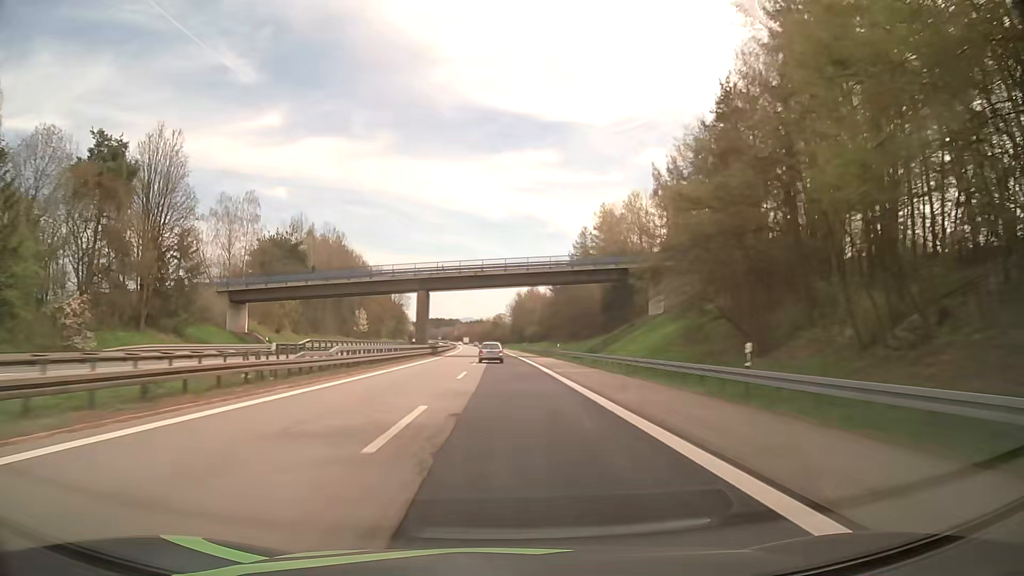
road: motorway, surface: asphalt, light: Day
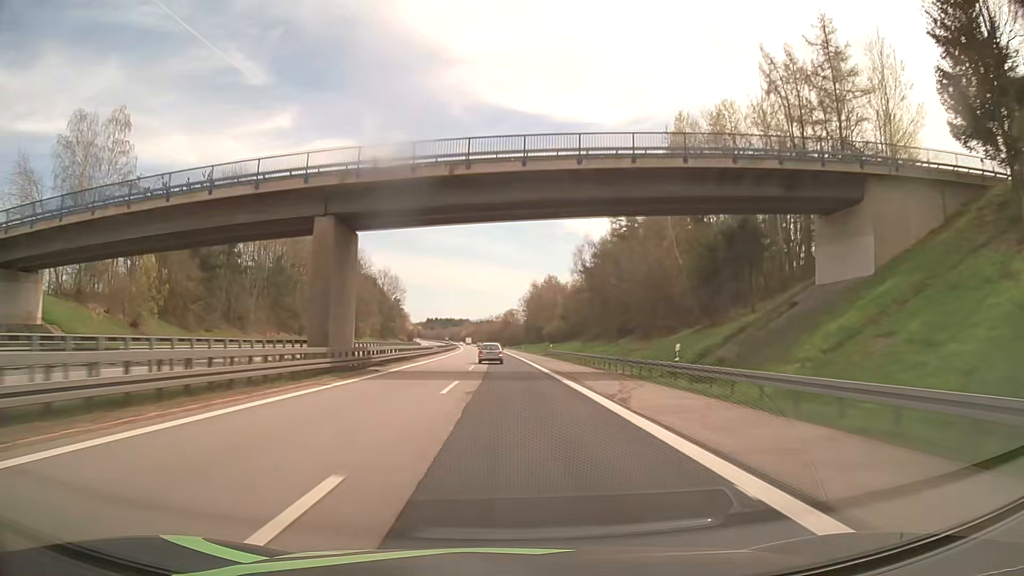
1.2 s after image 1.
(-0.3, +42.9) m; -1°
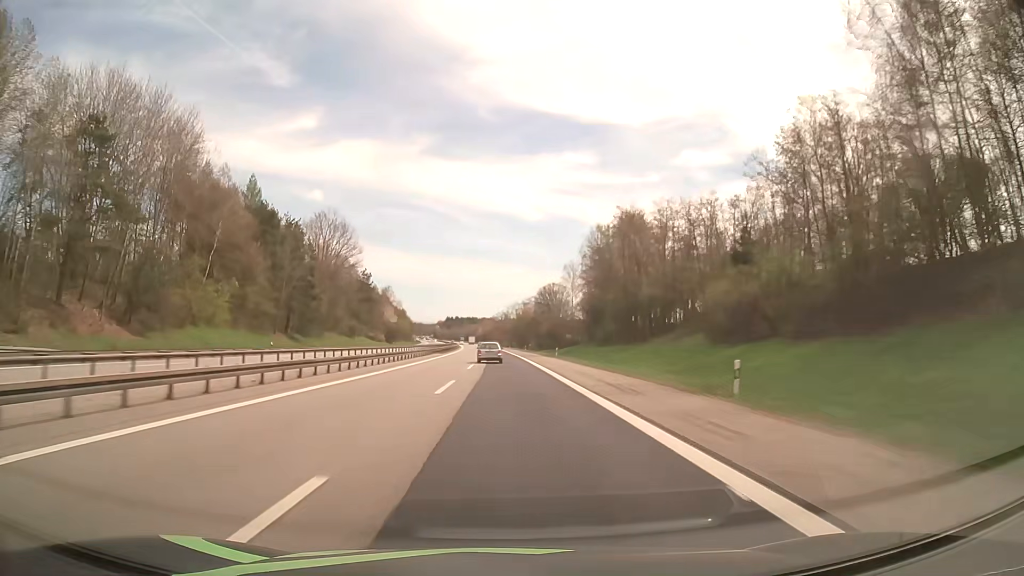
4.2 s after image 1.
(-1.8, +106.2) m; -2°
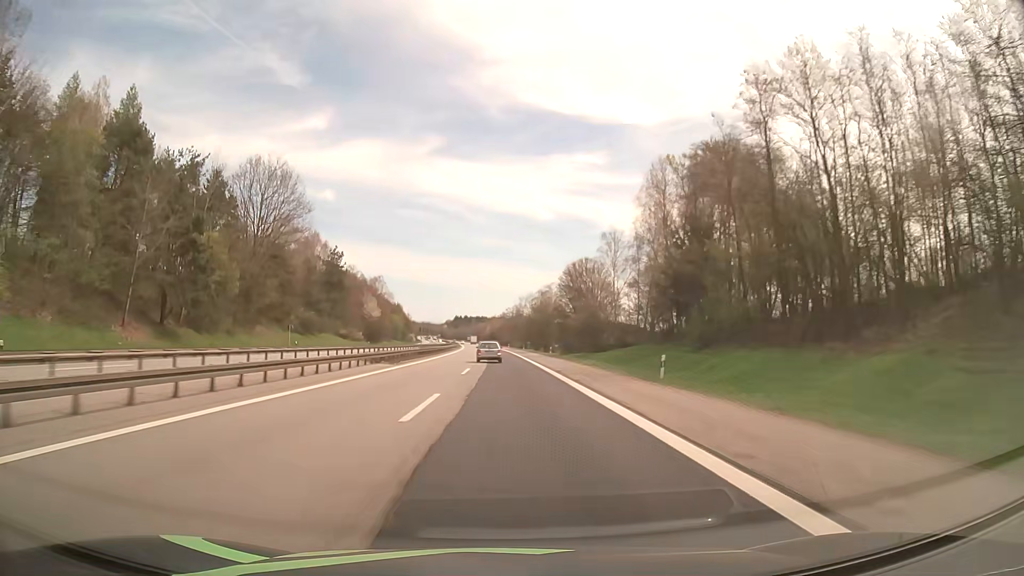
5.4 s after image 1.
(-0.4, +41.9) m; -1°
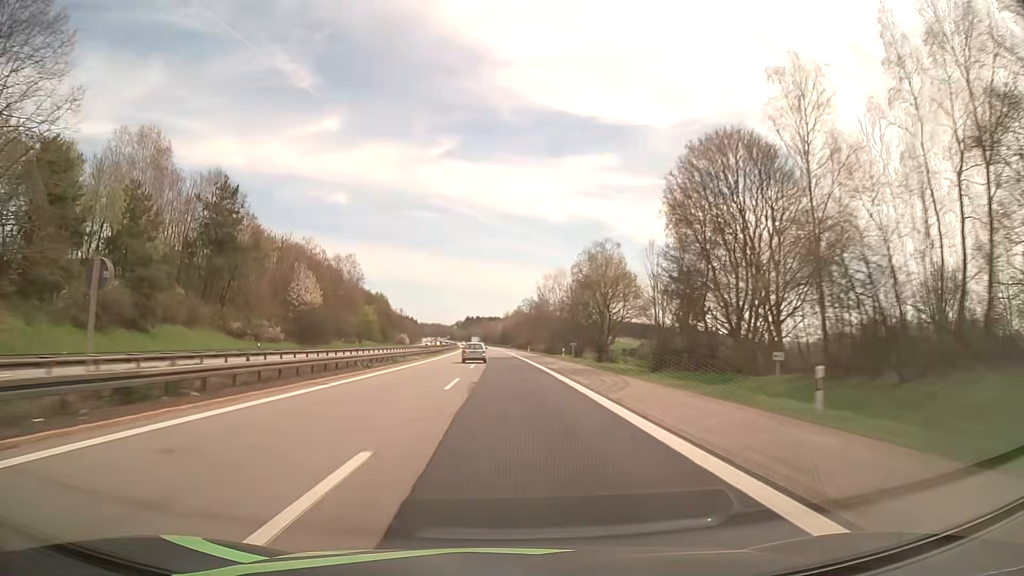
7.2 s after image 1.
(-0.7, +62.4) m; -1°
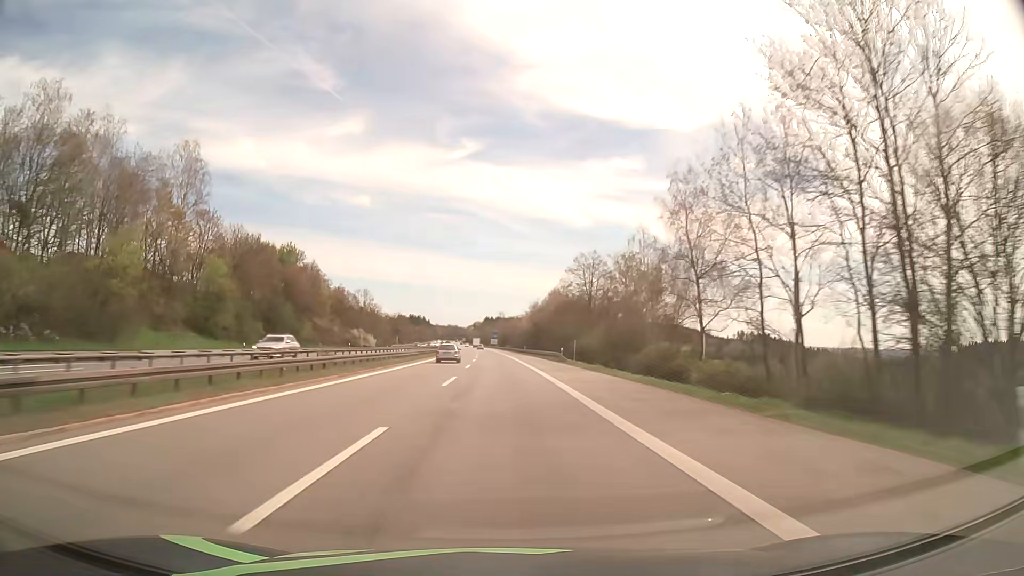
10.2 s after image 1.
(-1.7, +103.4) m; -2°
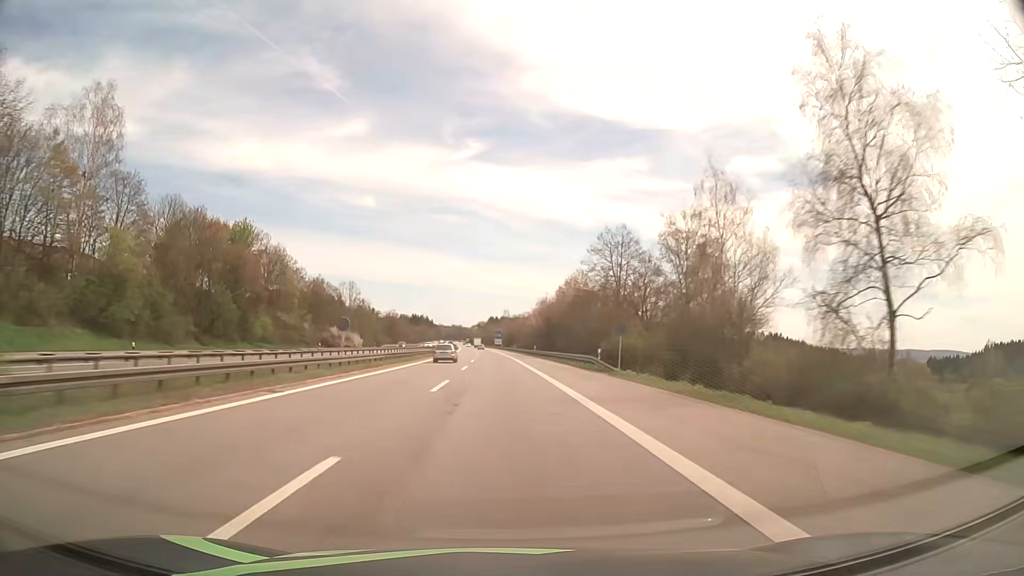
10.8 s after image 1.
(-0.1, +20.7) m; 0°
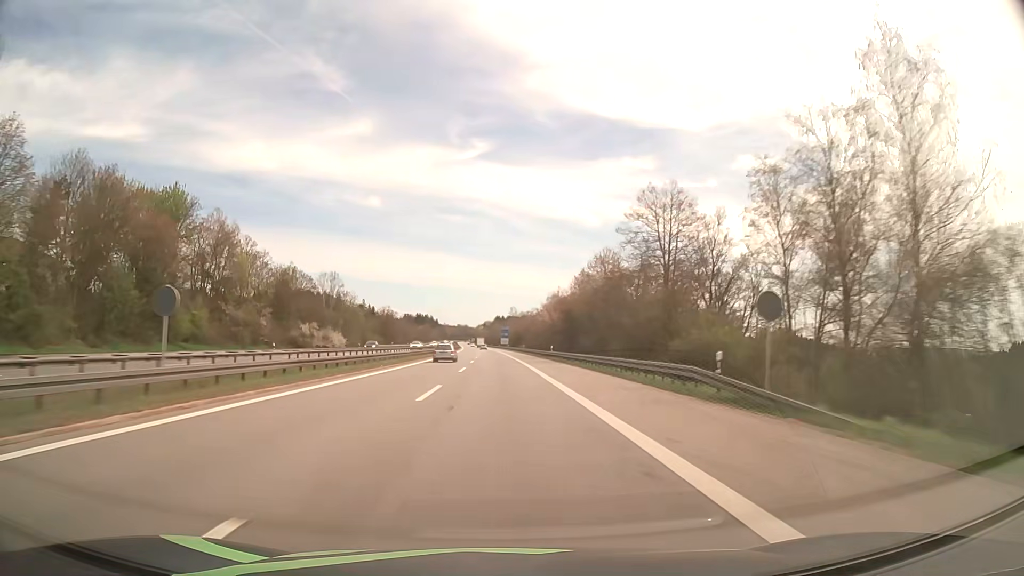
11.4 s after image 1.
(-0.1, +20.7) m; -1°
(0, +10) (0, +20) (0, +30) (0, +40) (-1, +50) (-1, +60) (-1, +70) (-1, +80) (-2, +90) (-2, +100) m
